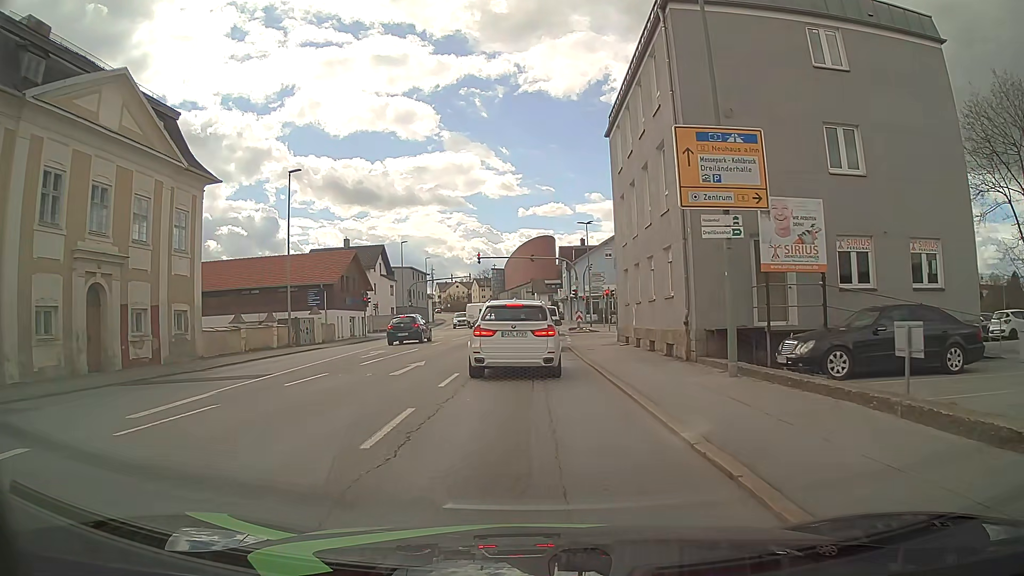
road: tertiary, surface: asphalt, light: Day
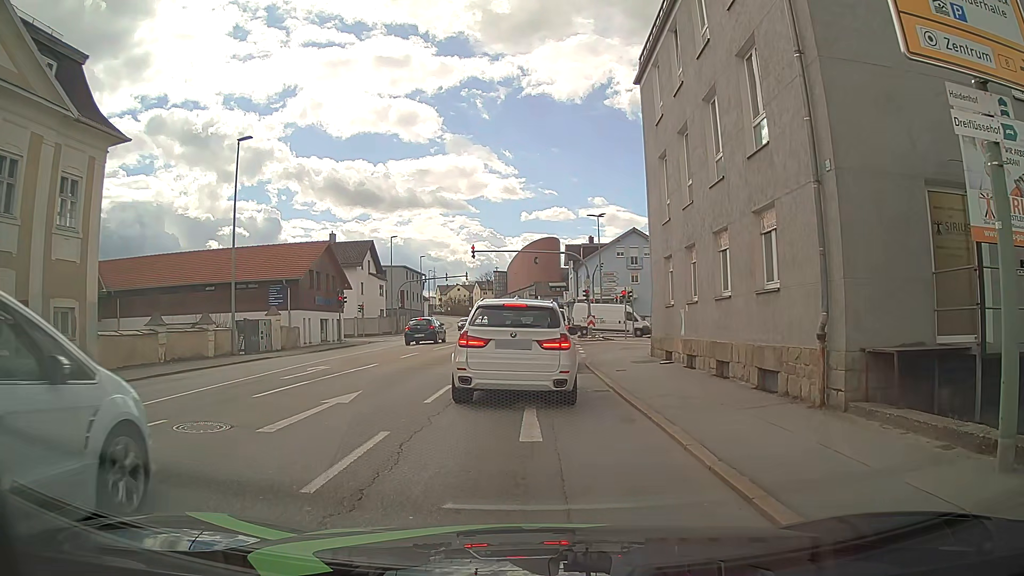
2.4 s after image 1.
(-0.1, +7.6) m; -1°
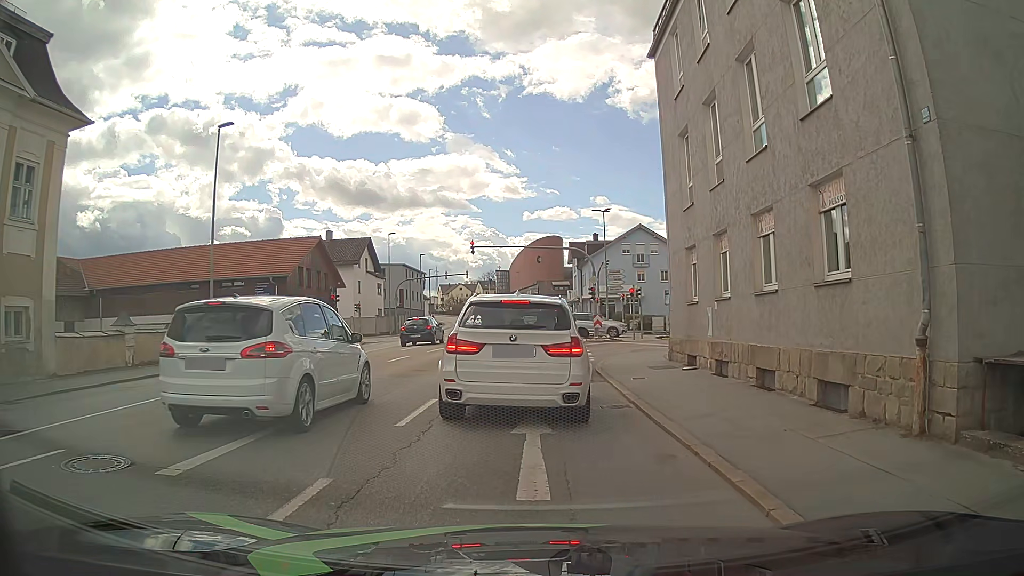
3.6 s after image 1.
(0.0, +2.5) m; 0°
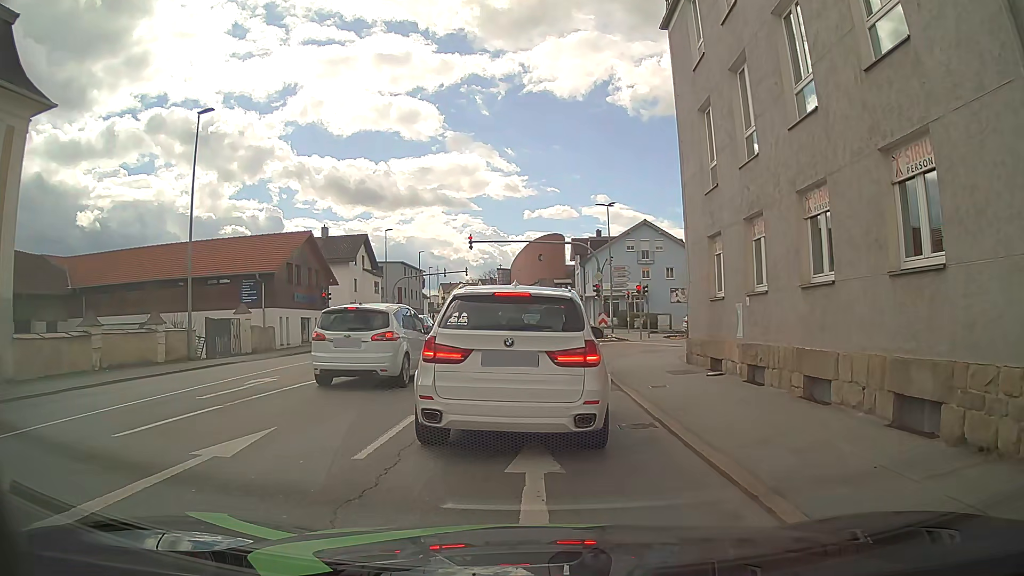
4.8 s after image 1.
(0.0, +2.1) m; +1°
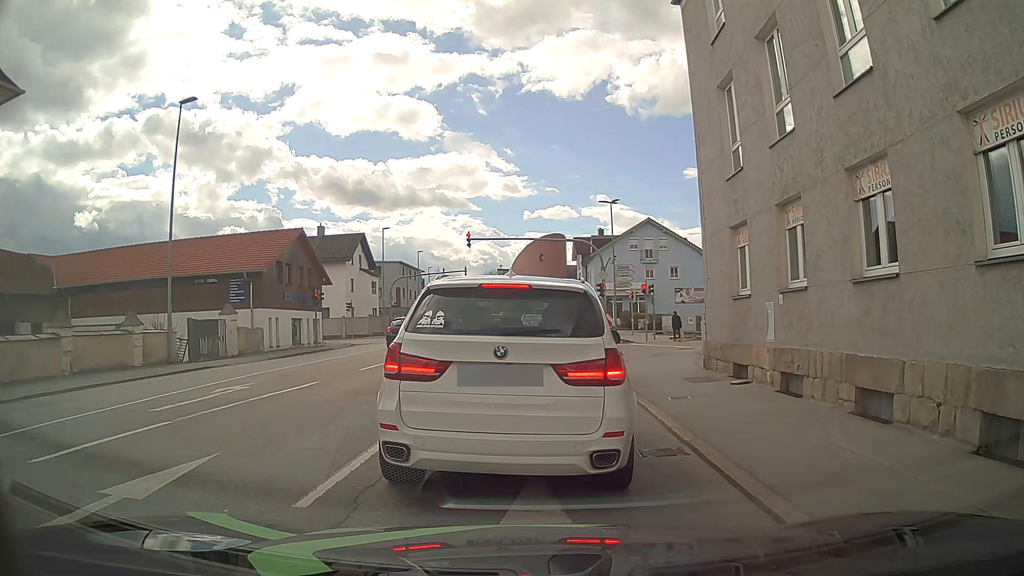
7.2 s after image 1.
(0.0, +1.6) m; -1°
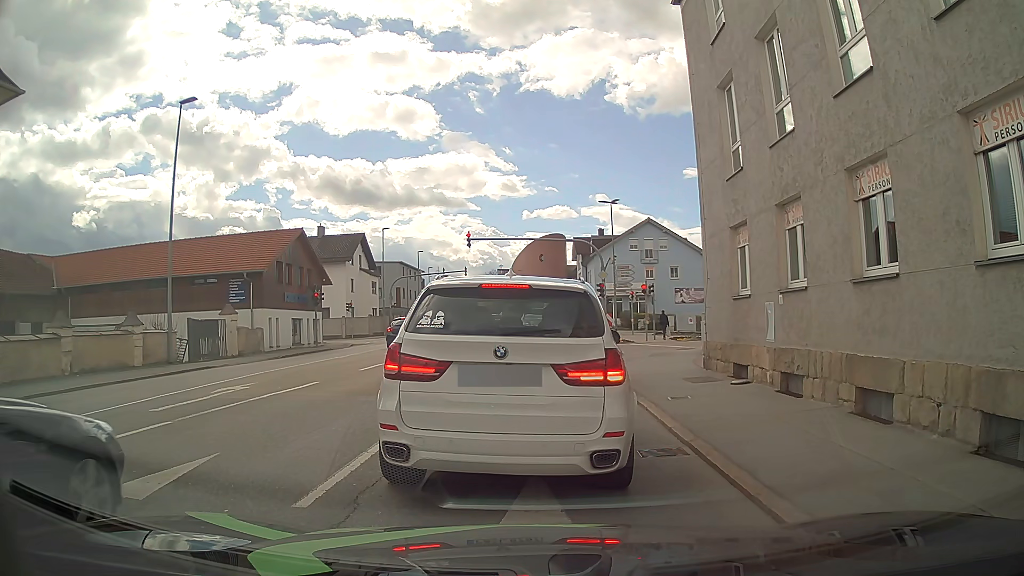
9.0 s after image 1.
(0.0, 0.0) m; 0°
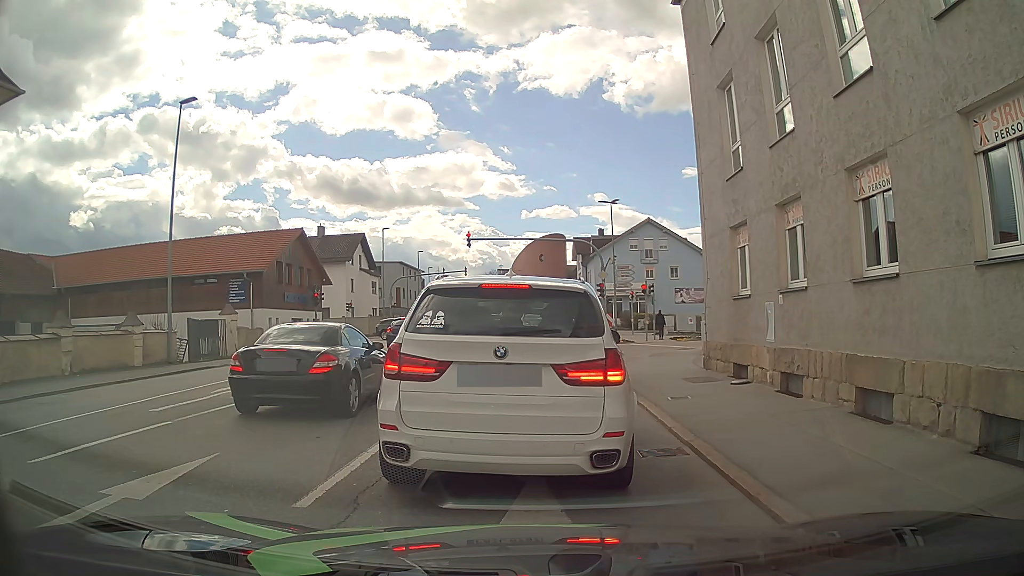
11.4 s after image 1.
(0.0, 0.0) m; 0°
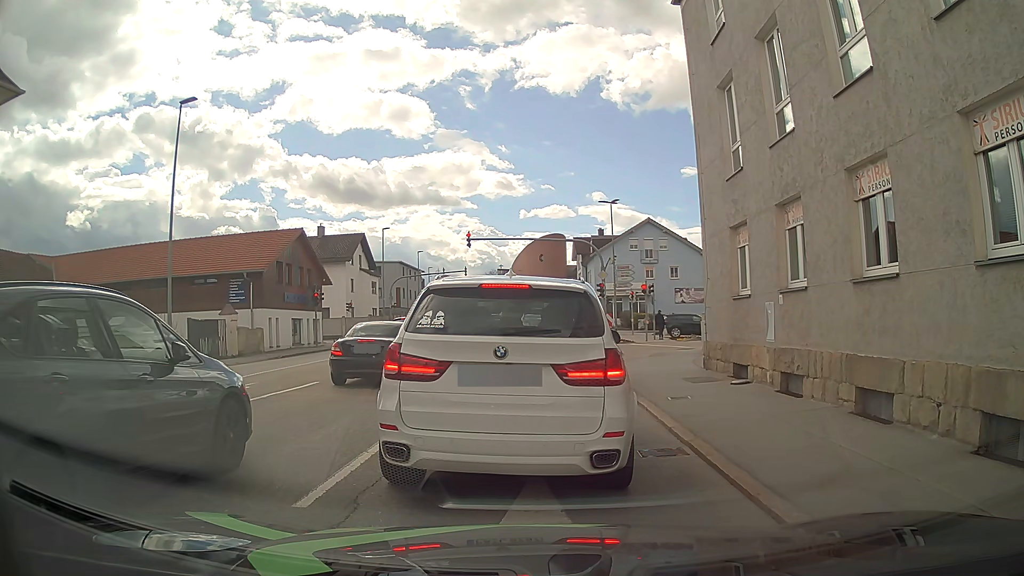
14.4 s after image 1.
(0.0, 0.0) m; 0°
